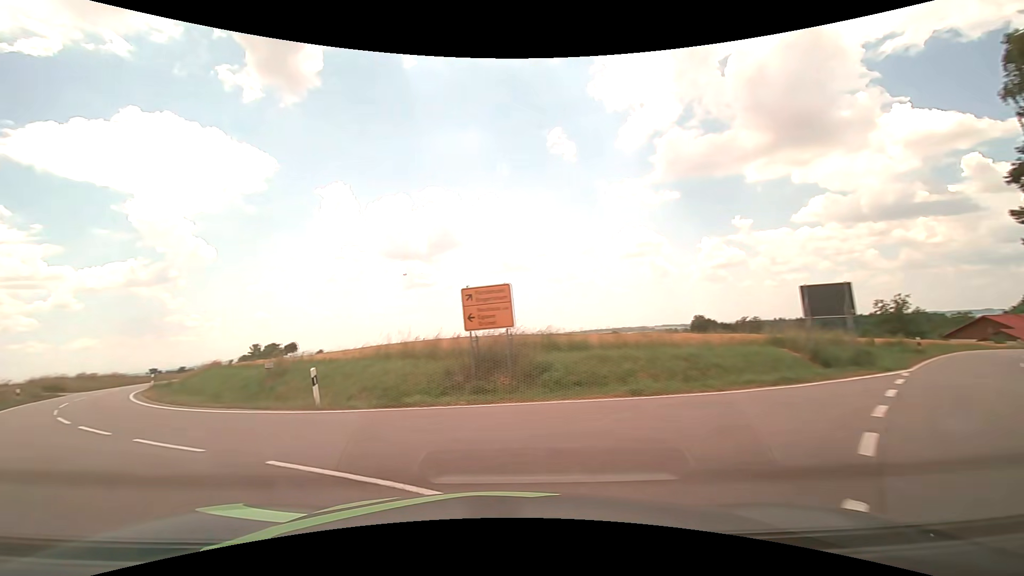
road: tertiary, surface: asphalt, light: Day
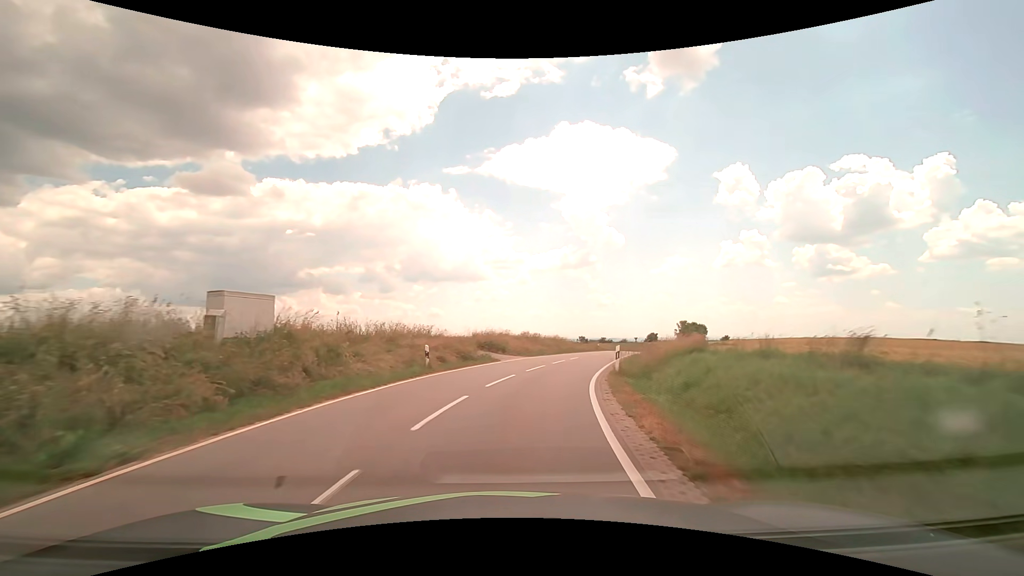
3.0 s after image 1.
(-15.6, +21.4) m; -45°
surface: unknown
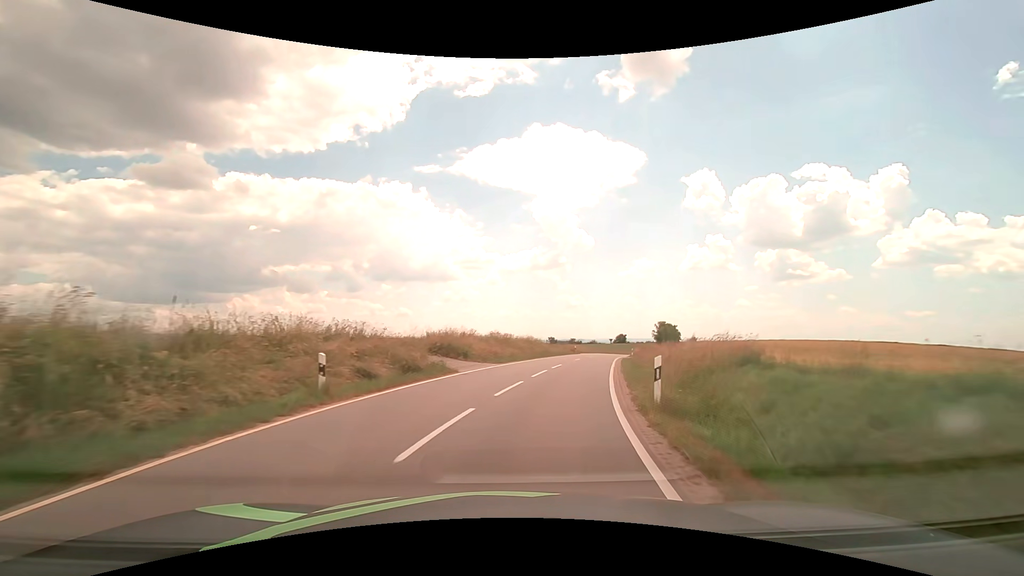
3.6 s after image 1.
(+0.2, +7.8) m; +3°
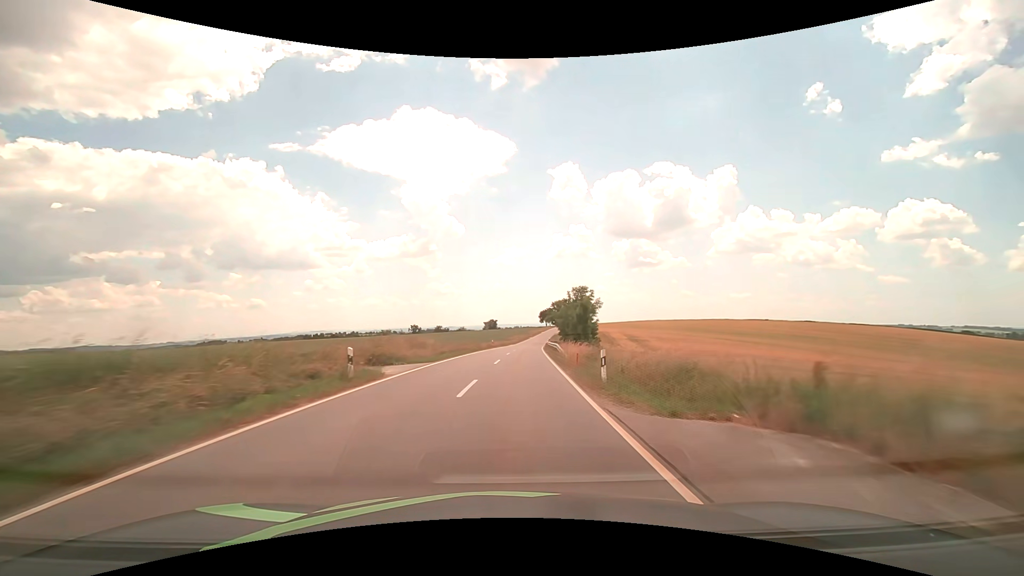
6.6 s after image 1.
(+9.3, +49.4) m; +15°
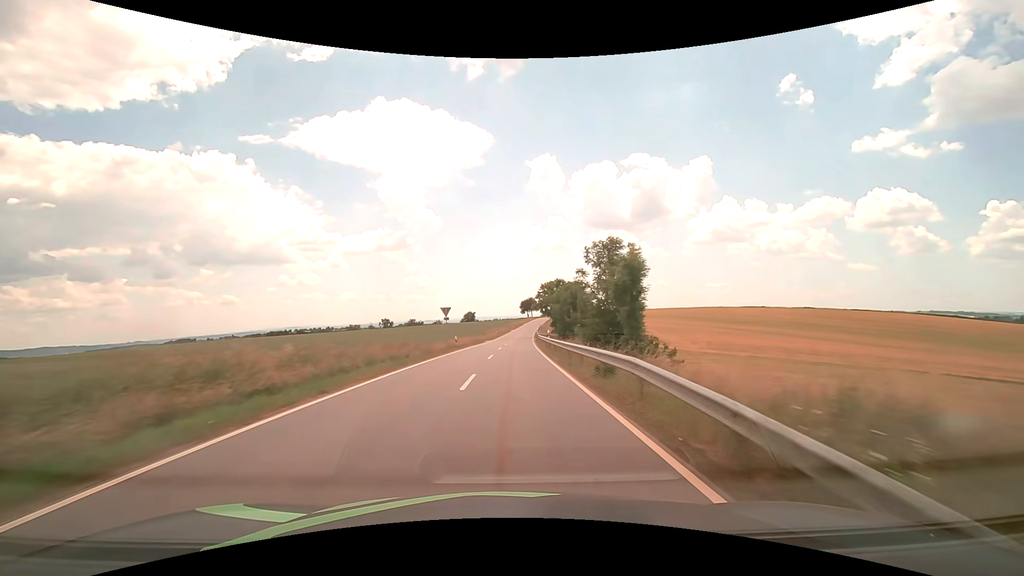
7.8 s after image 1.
(+0.5, +23.9) m; +2°
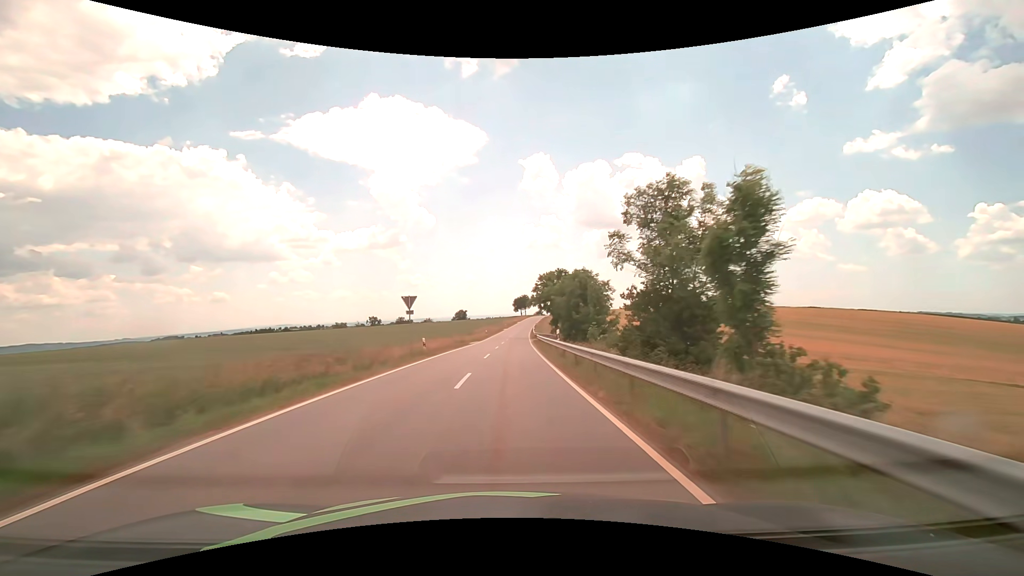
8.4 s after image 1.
(+0.1, +11.8) m; +1°
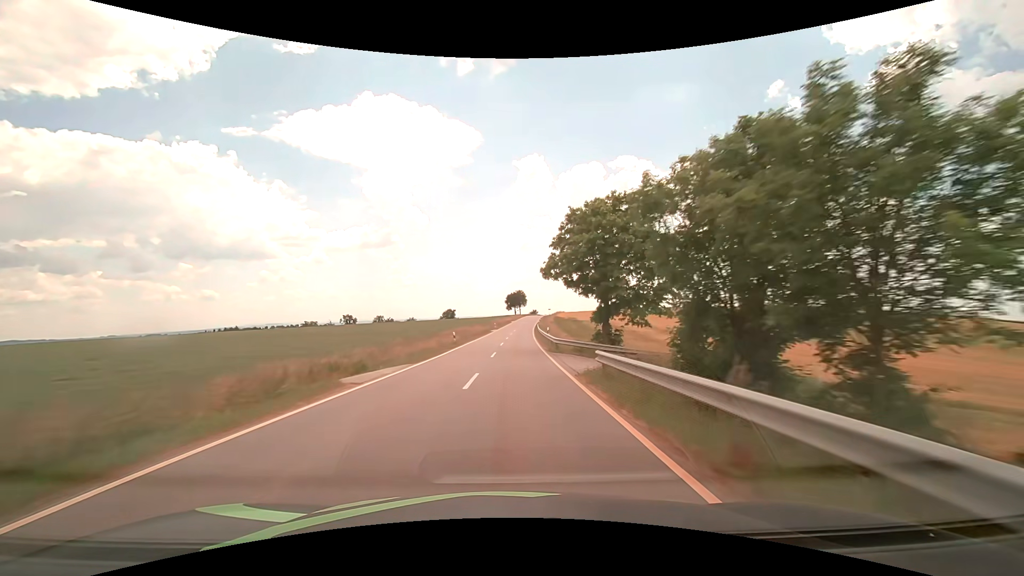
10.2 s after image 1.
(+0.3, +36.6) m; +1°
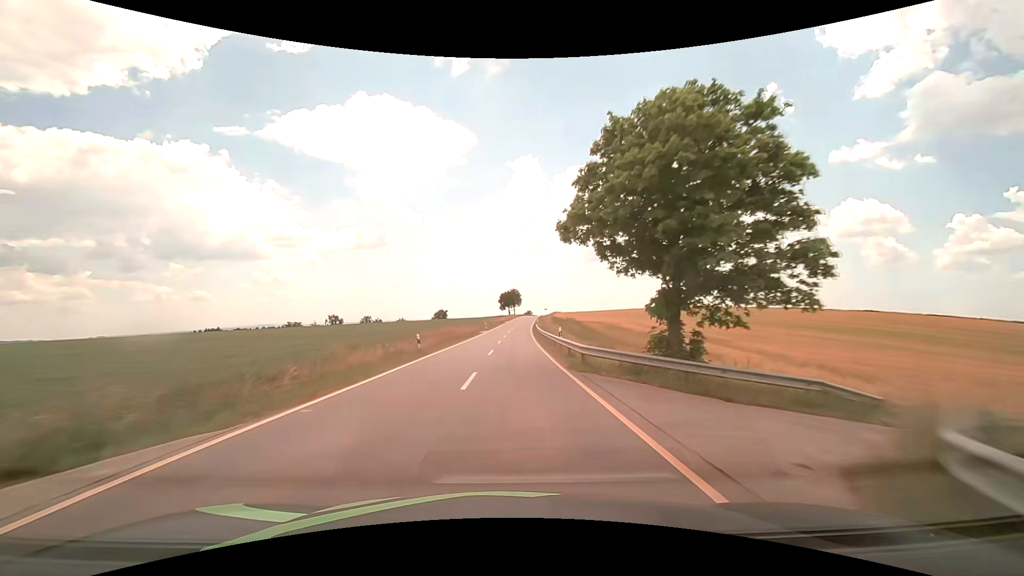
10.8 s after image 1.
(+0.1, +12.8) m; +1°
(0, +10) (0, +20) (0, +30) (+1, +40) (+1, +50) (+1, +60) (+2, +70) (+2, +80) (+3, +90) (+4, +100) m
